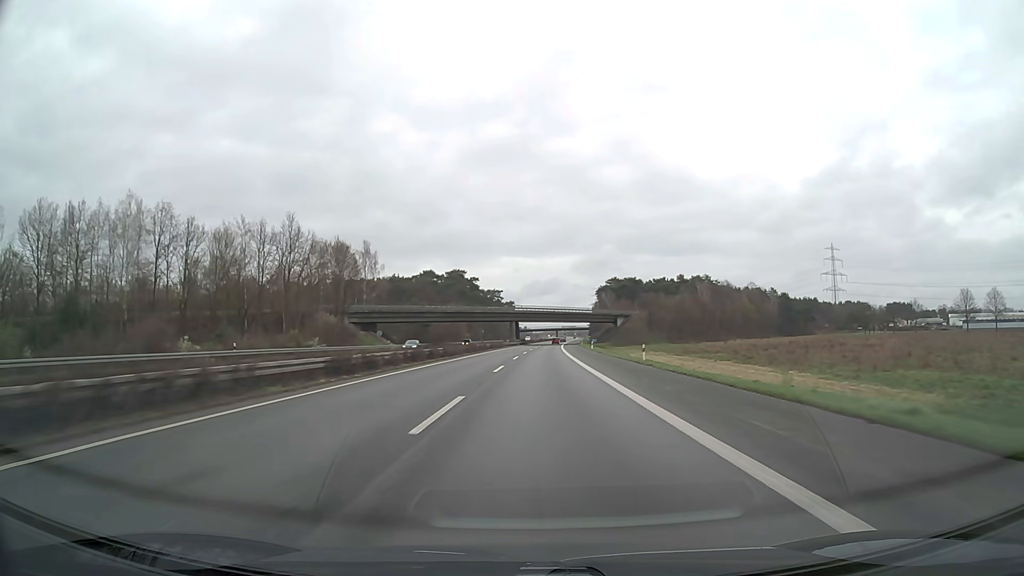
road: motorway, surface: asphalt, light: Day
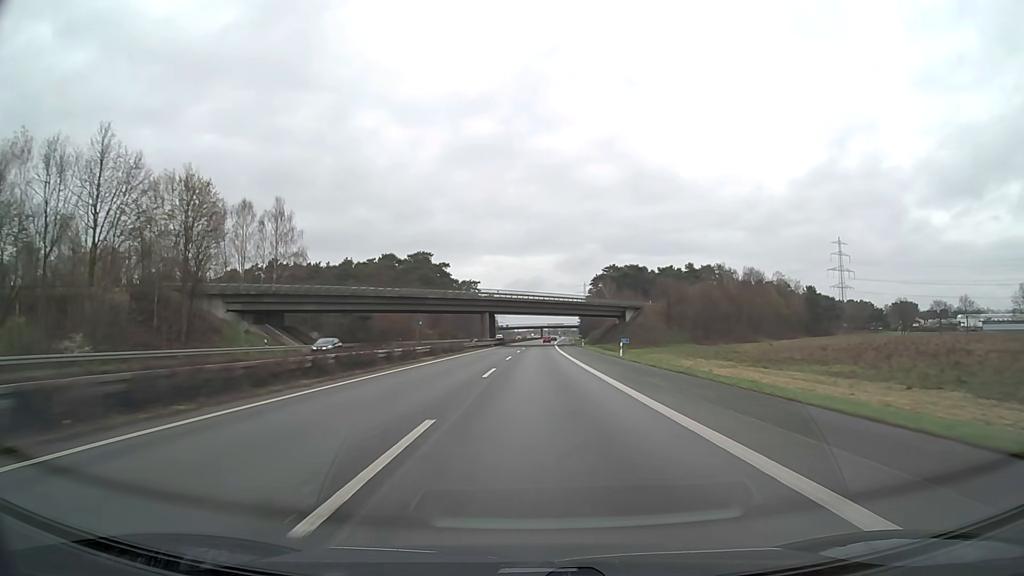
(+0.4, +41.0) m; +1°
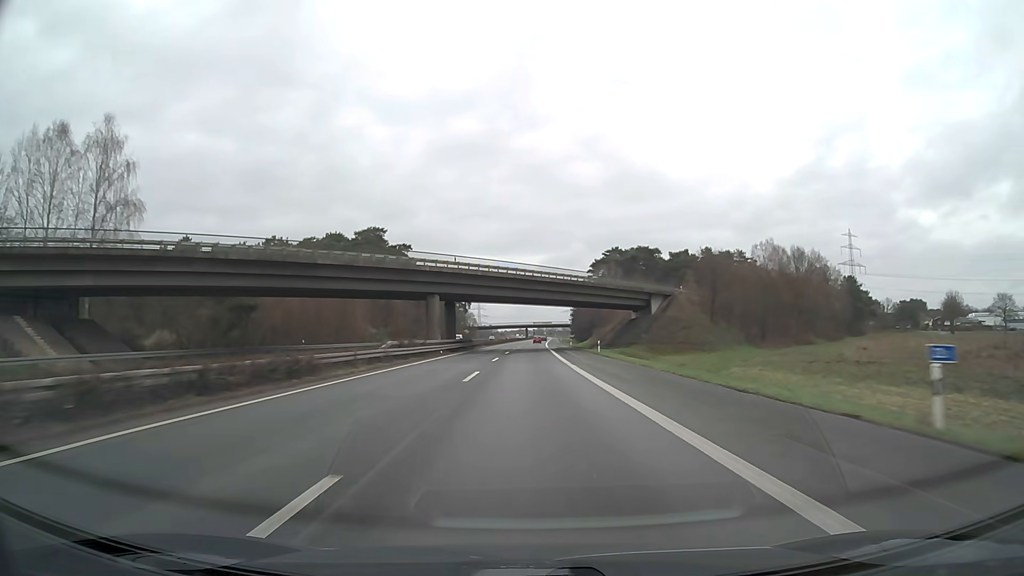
(+0.6, +40.3) m; +1°
(0, +10) (0, +20) (0, +30) (0, +40) (0, +50) (+1, +60) (+1, +70) (+1, +80) (+1, +90) (+2, +100) m
